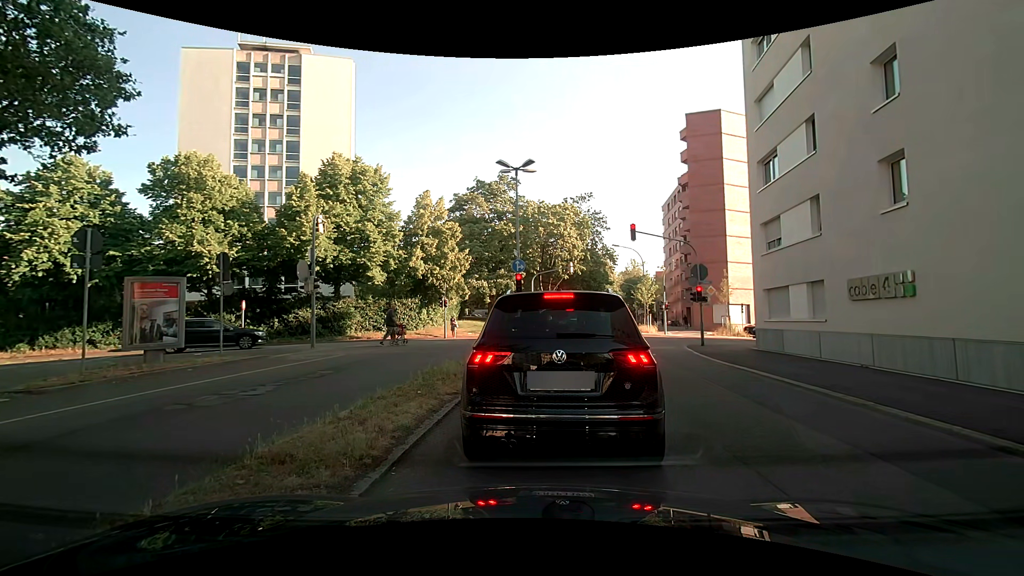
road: secondary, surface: asphalt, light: Day
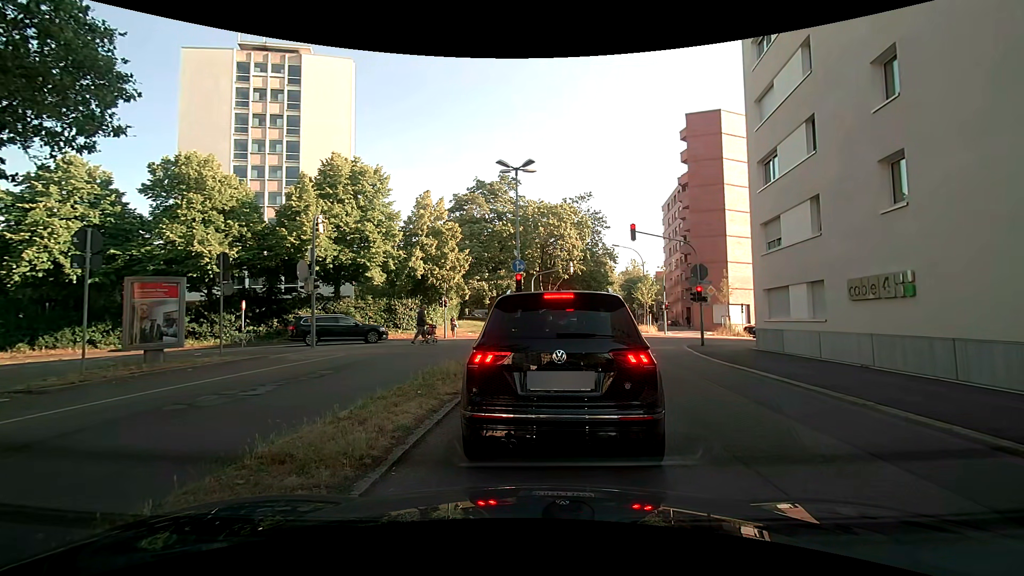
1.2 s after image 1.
(0.0, 0.0) m; 0°
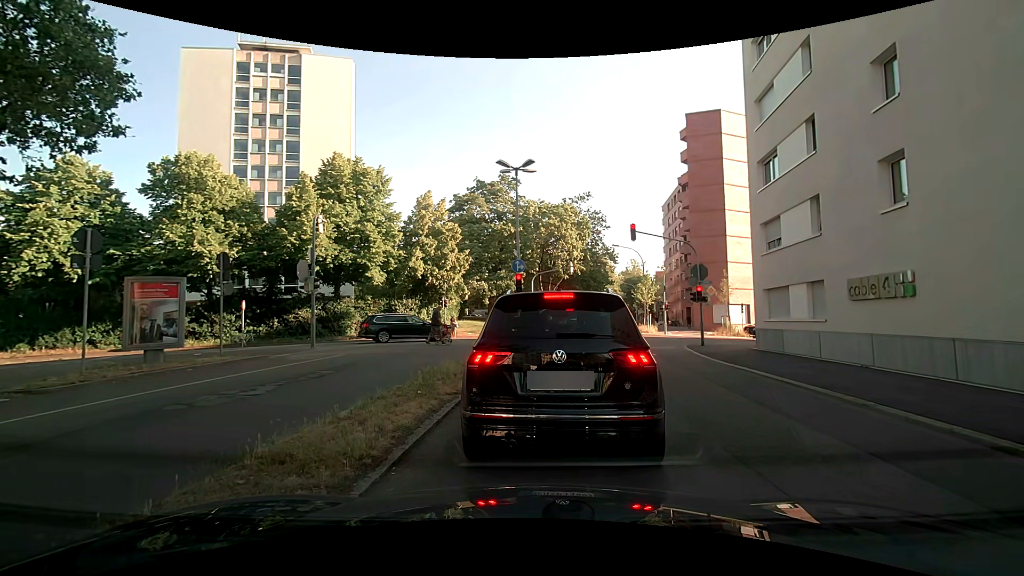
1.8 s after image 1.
(0.0, 0.0) m; 0°
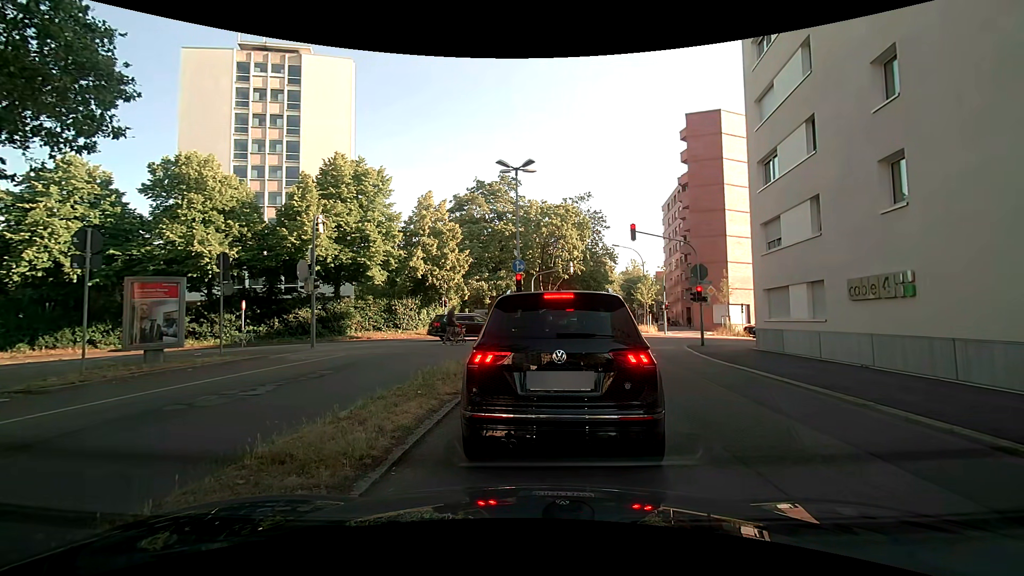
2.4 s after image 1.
(0.0, 0.0) m; 0°
